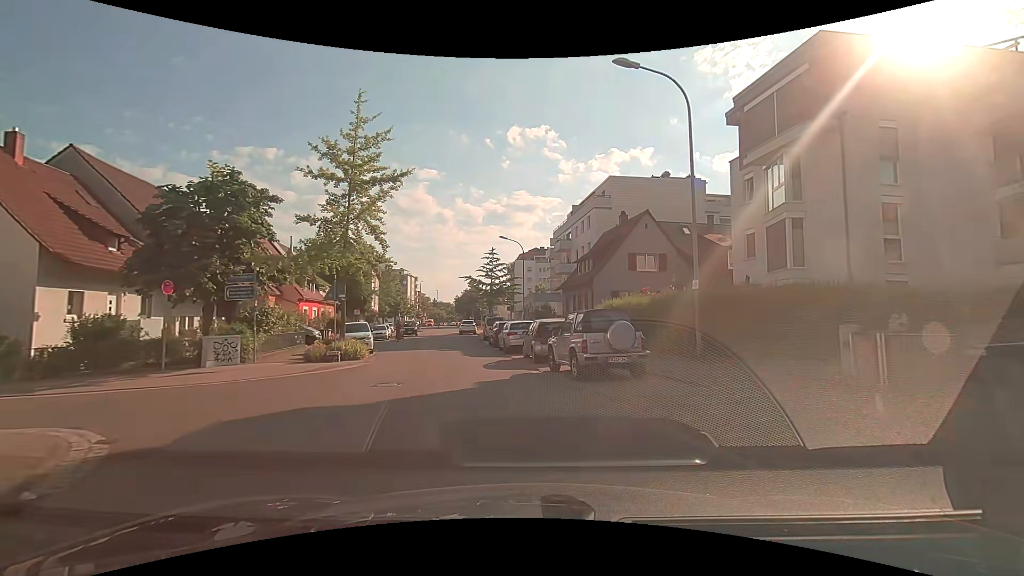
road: residential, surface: asphalt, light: Day
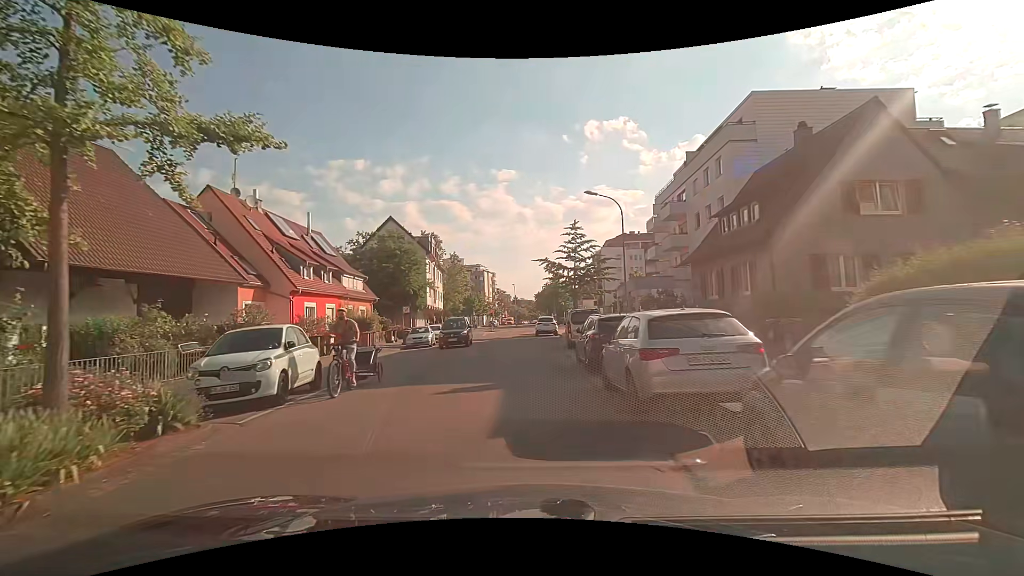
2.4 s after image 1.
(-1.3, +15.3) m; -11°
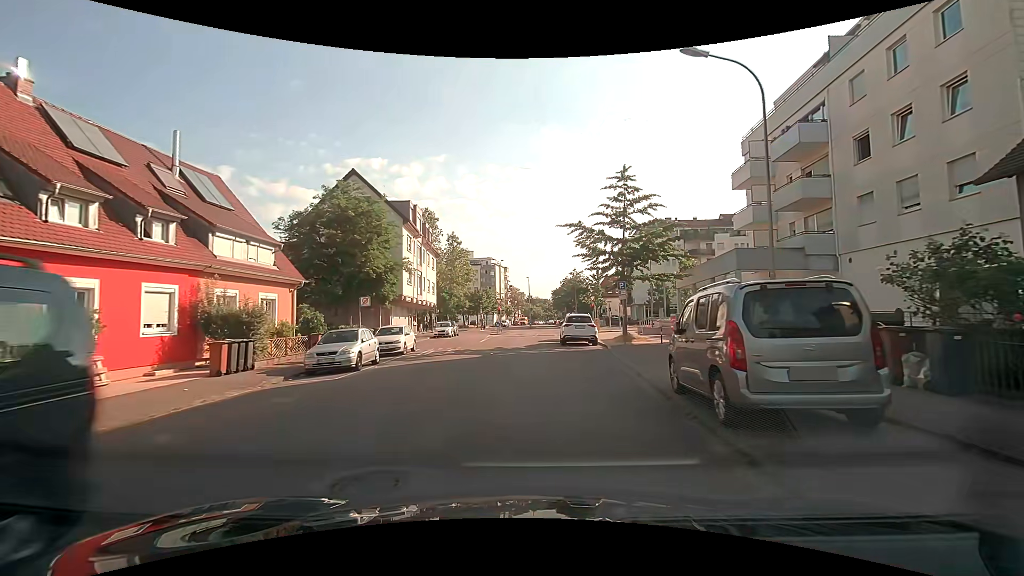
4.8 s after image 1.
(-0.4, +17.1) m; -2°
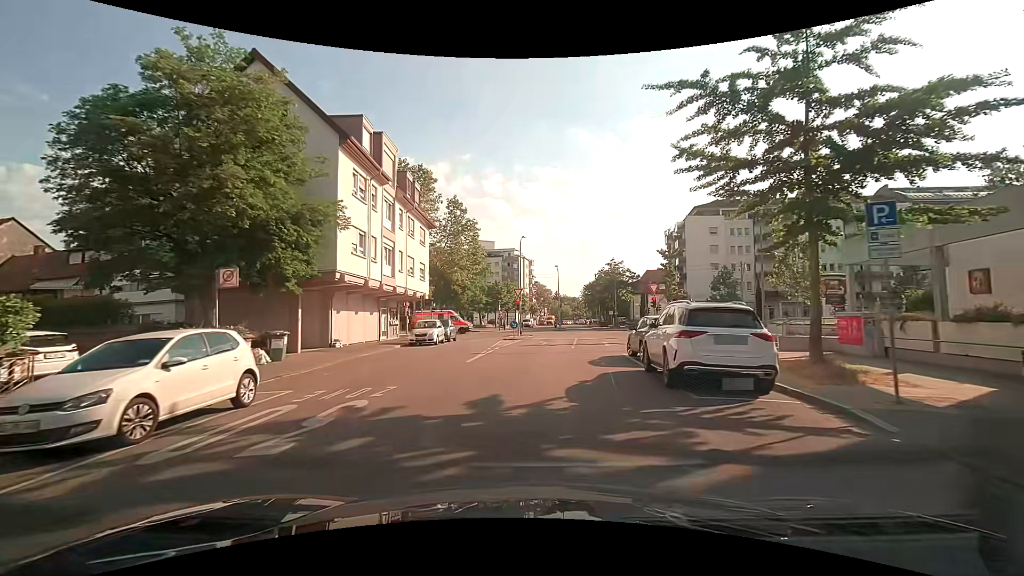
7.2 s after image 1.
(-0.3, +17.7) m; -1°
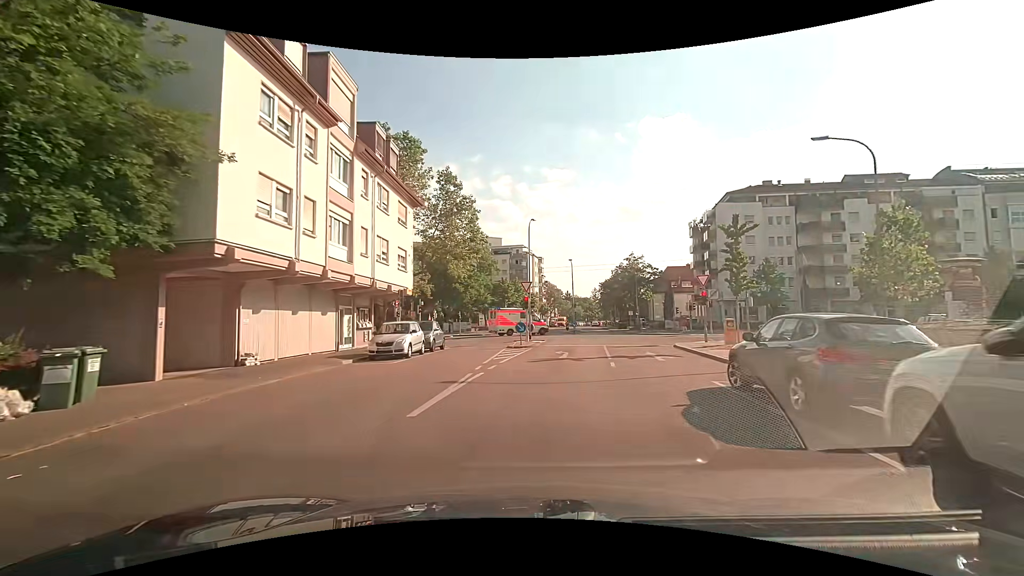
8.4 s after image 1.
(-0.3, +8.9) m; -2°
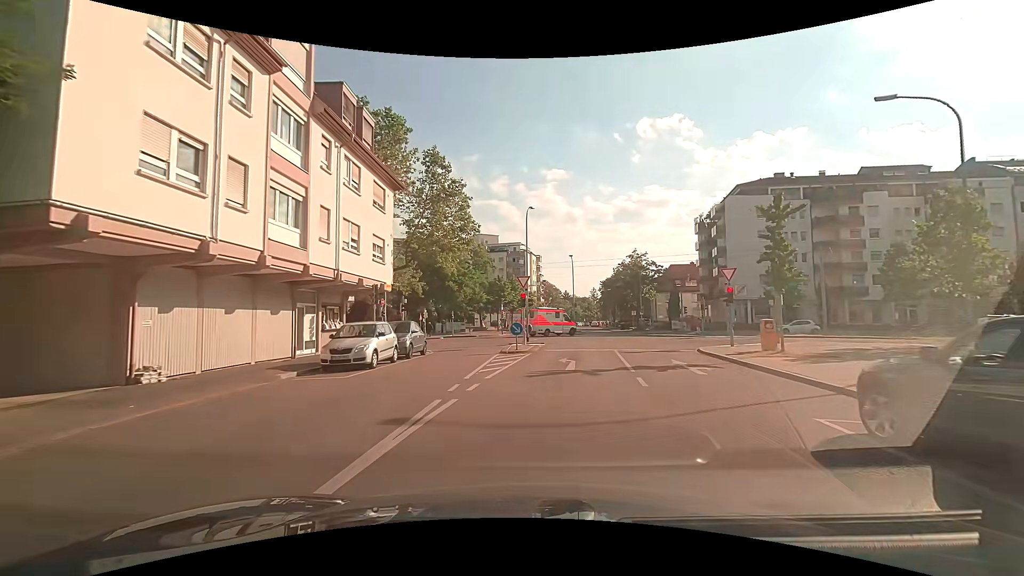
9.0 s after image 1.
(0.0, +4.2) m; +1°
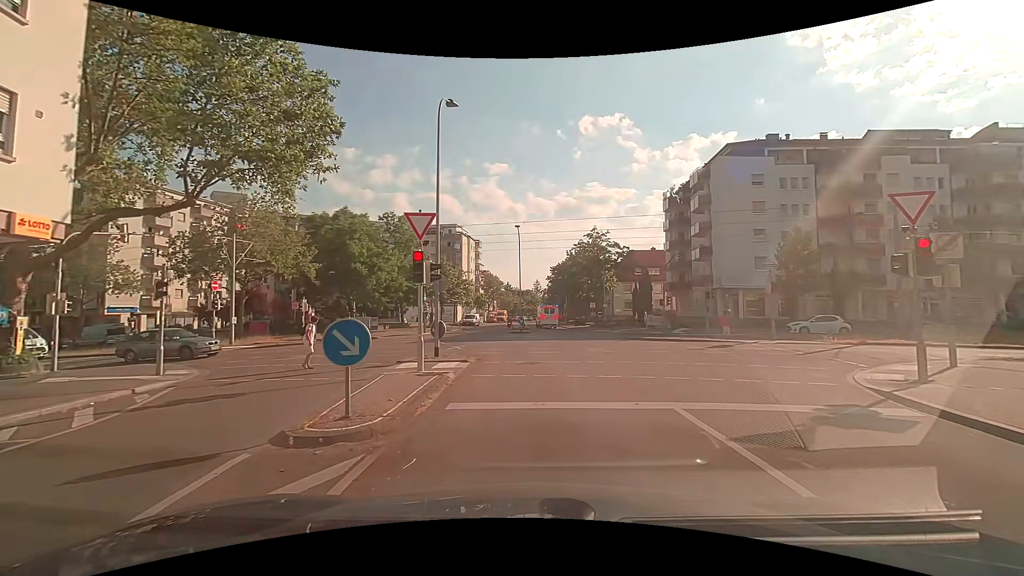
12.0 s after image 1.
(+0.5, +16.0) m; +6°
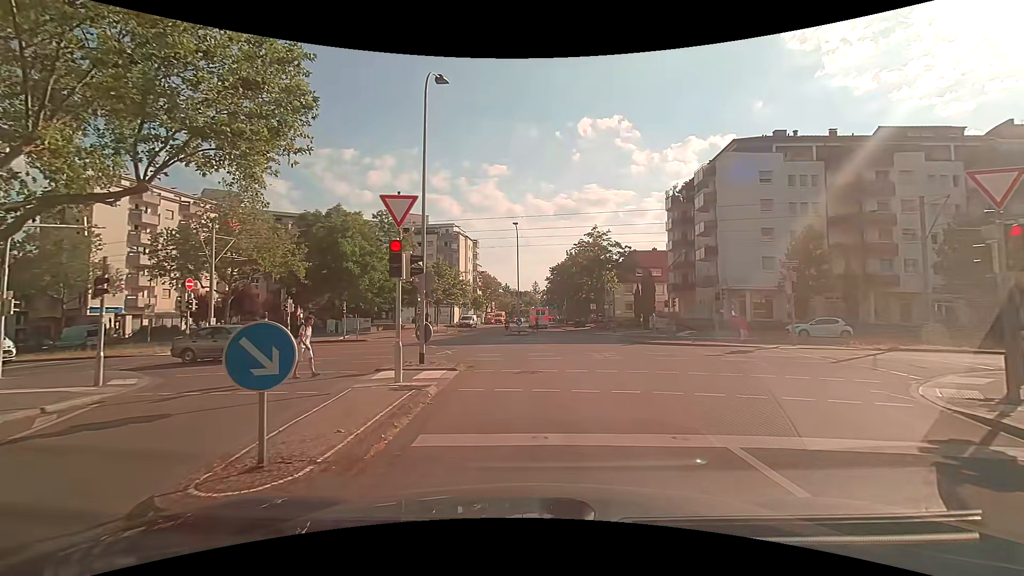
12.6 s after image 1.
(0.0, +1.9) m; +1°
